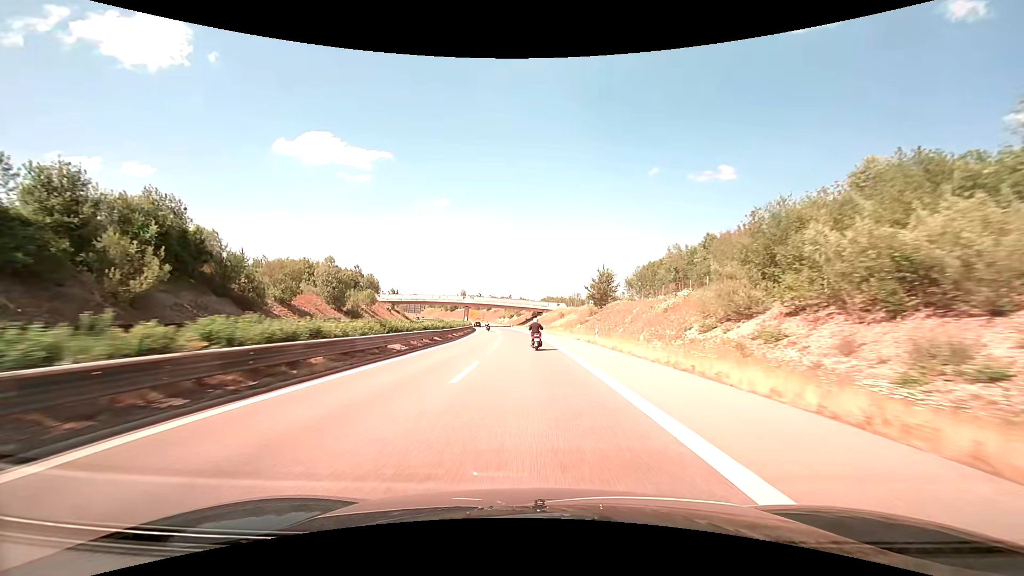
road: trunk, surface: asphalt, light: Day
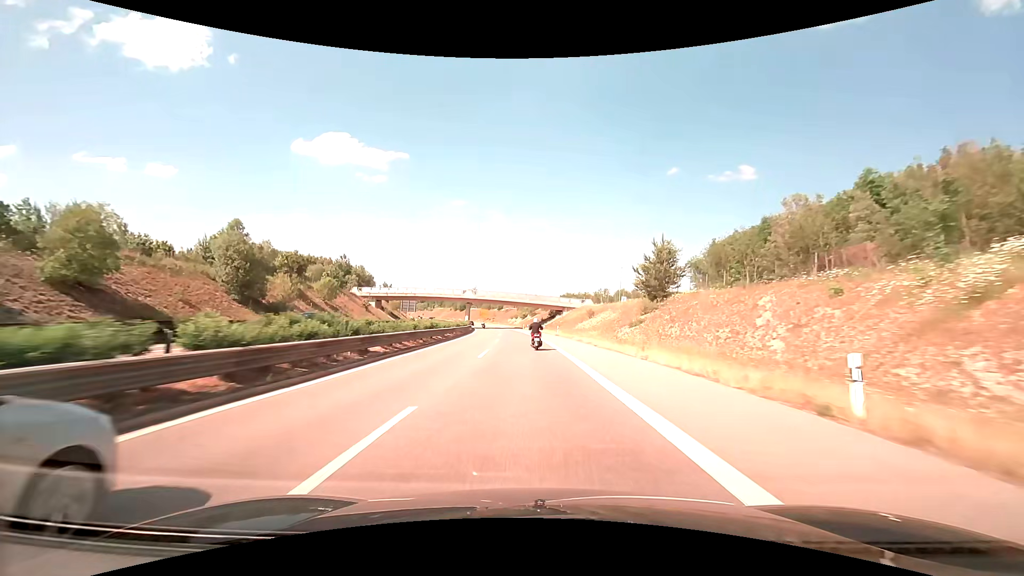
(-0.5, +27.5) m; -2°
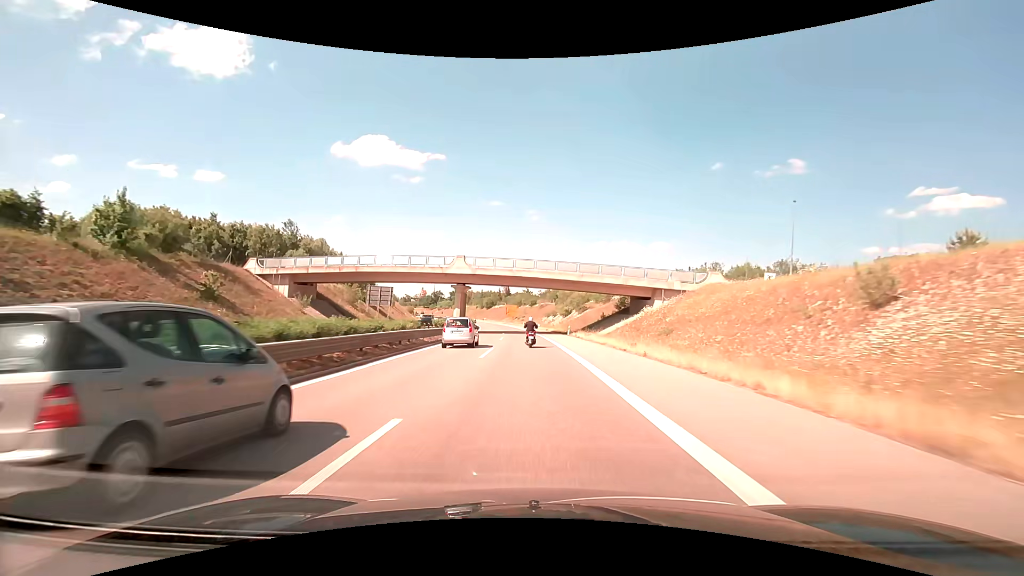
(-2.1, +54.9) m; -4°
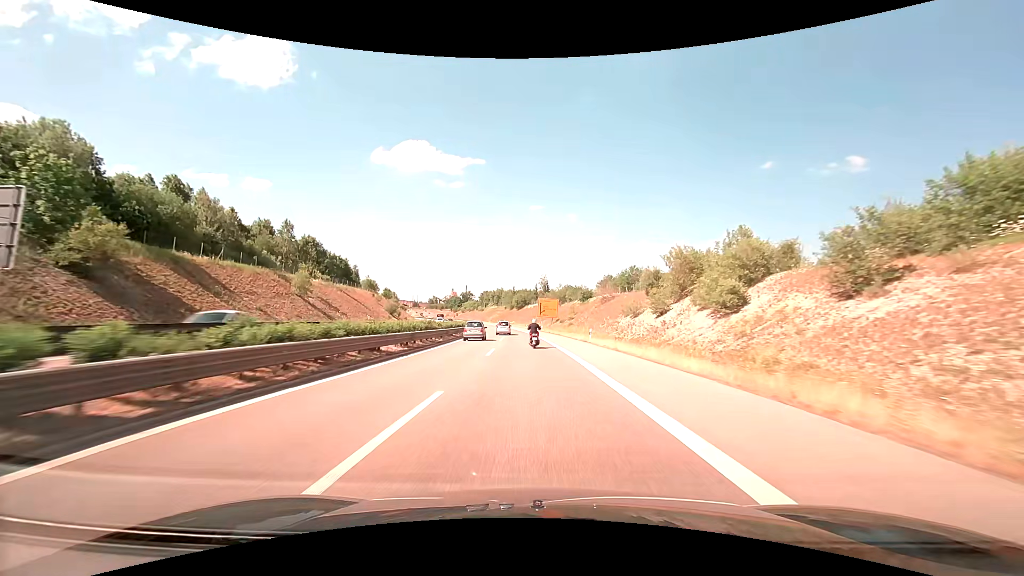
(-2.8, +68.9) m; -5°
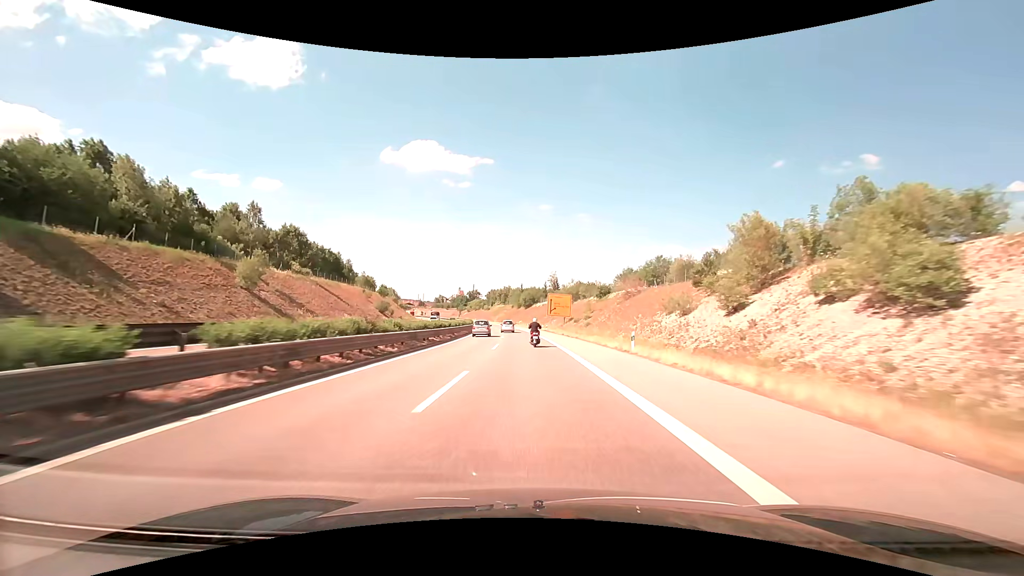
(-0.1, +13.9) m; -1°
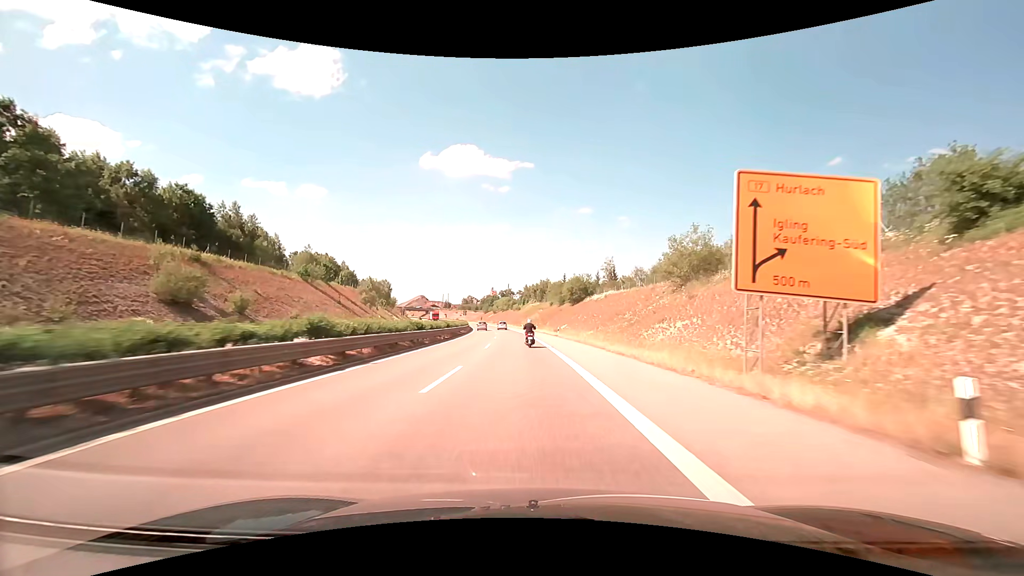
(-2.6, +69.8) m; -5°
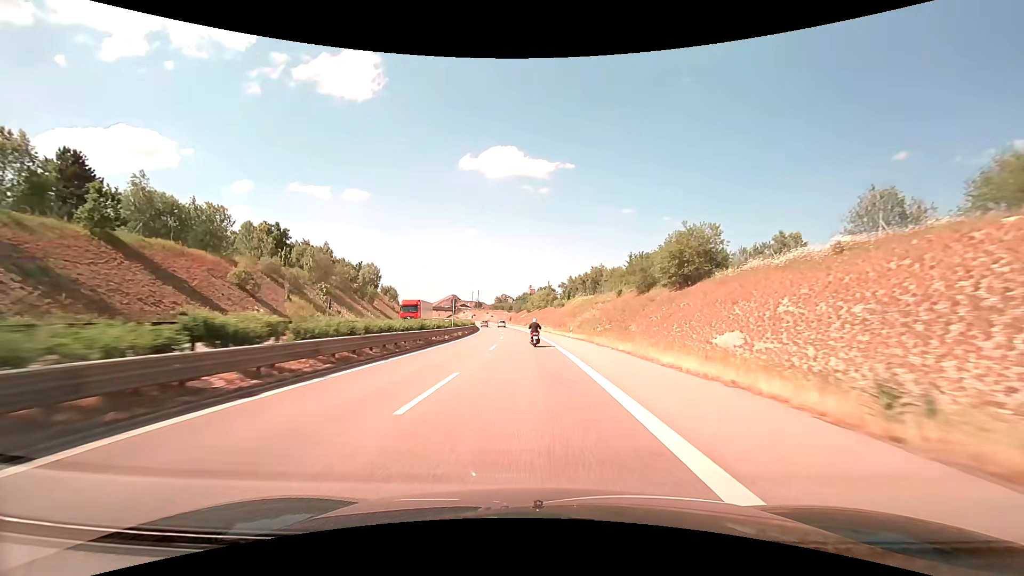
(-2.4, +56.3) m; -5°
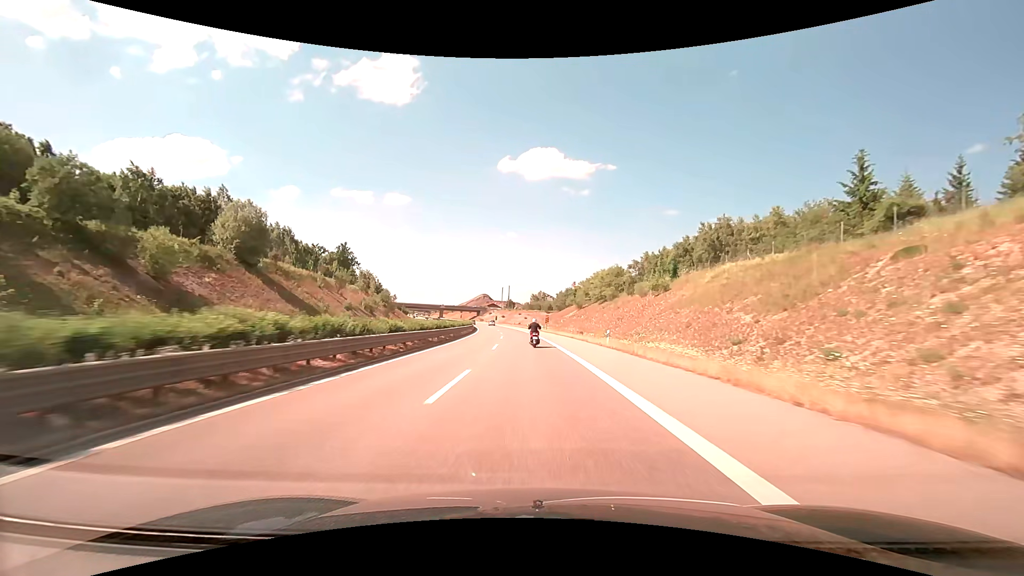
(-2.7, +70.8) m; -5°
(0, +10) (0, +20) (0, +30) (-1, +40) (-1, +50) (-2, +60) (-3, +70) (-4, +80) (-5, +90) (-6, +100) m
